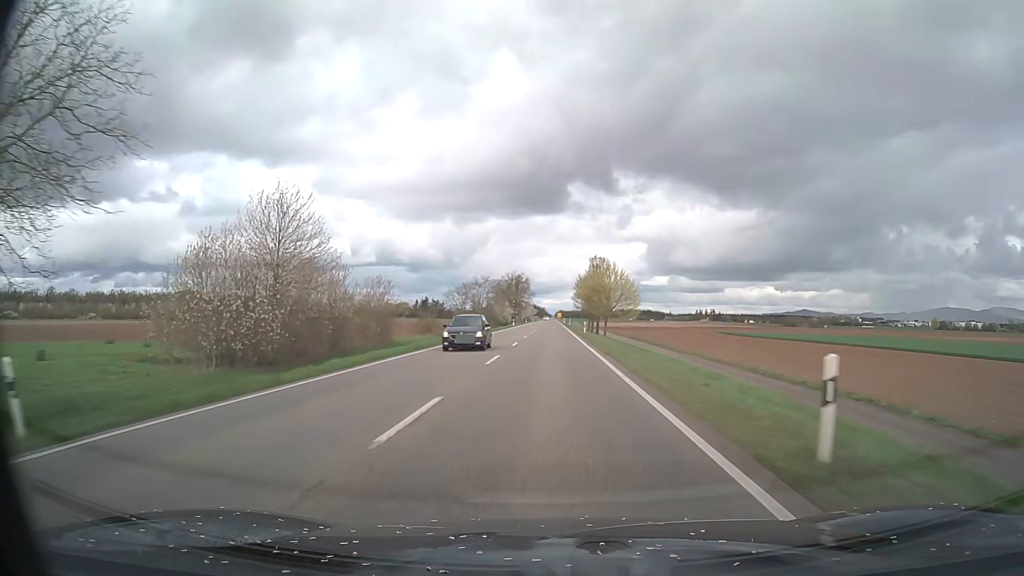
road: primary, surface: asphalt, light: Day
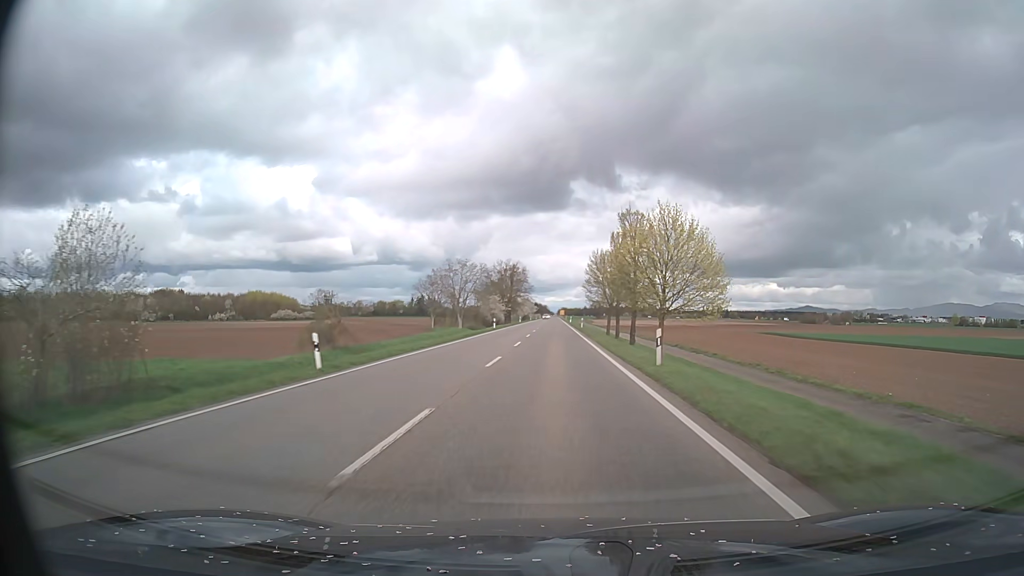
(-0.1, +37.5) m; 0°
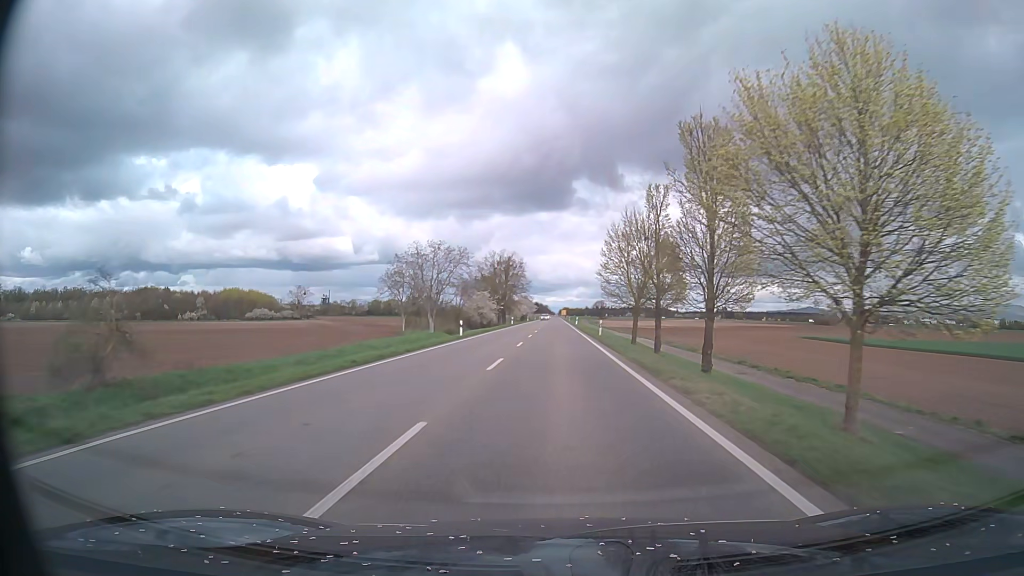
(0.0, +25.0) m; 0°
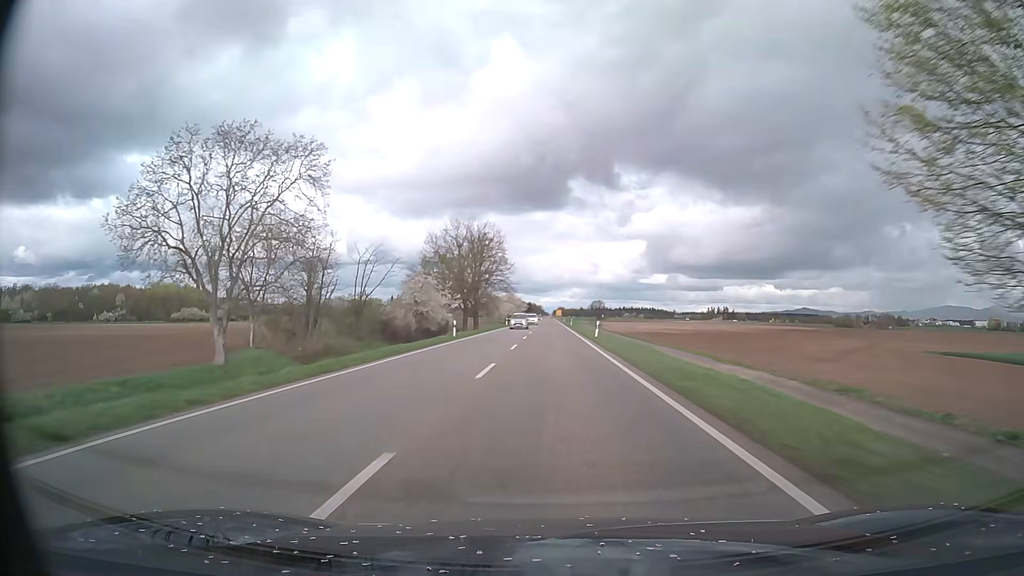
(+0.1, +50.0) m; +1°
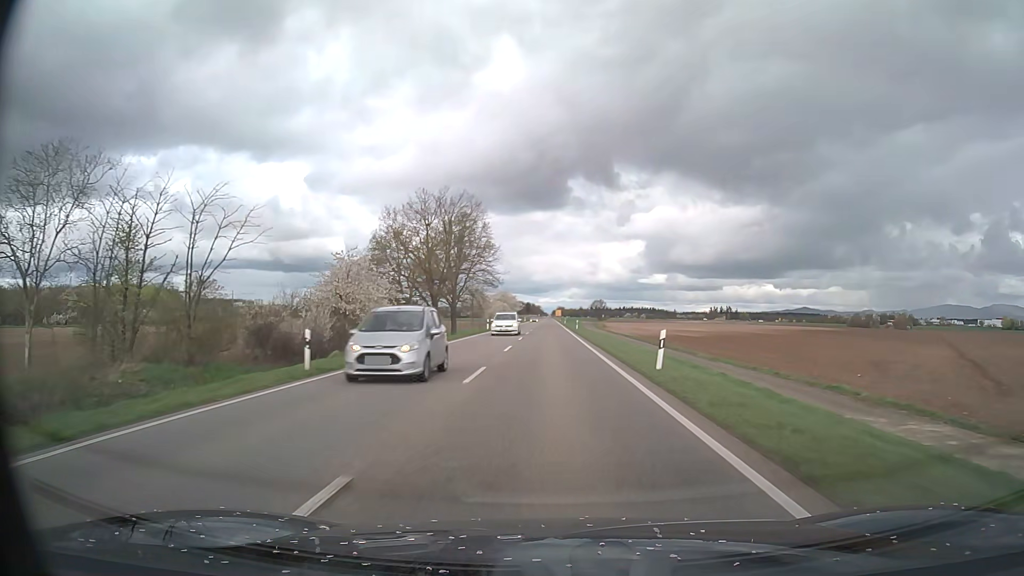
(+0.1, +25.0) m; 0°
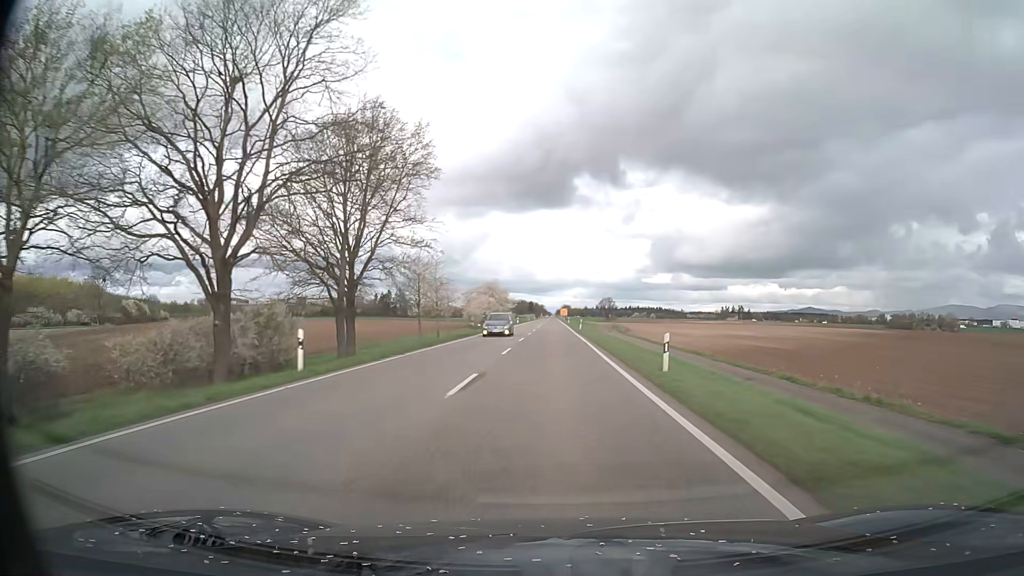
(-0.2, +50.1) m; 0°
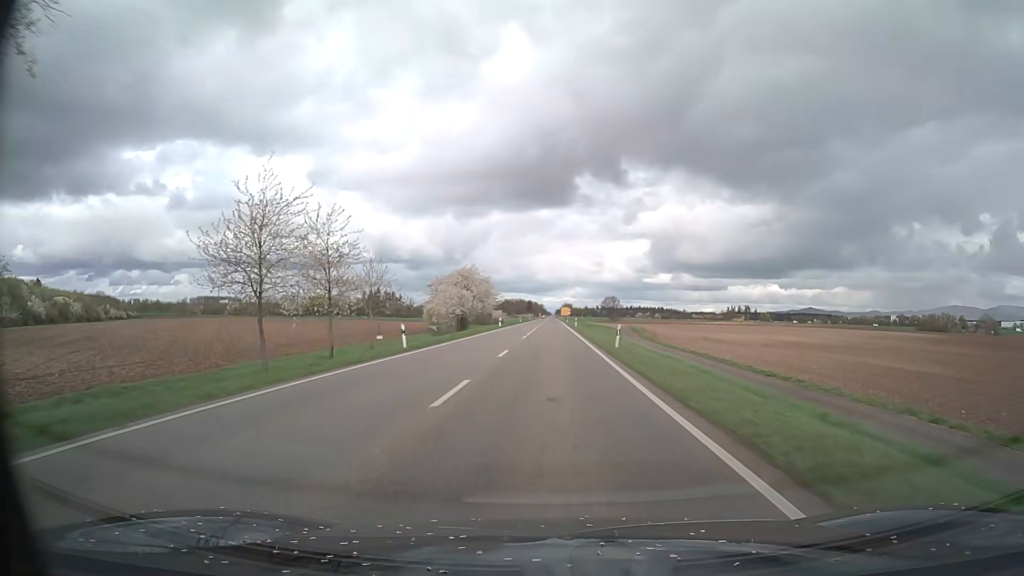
(0.0, +37.5) m; 0°
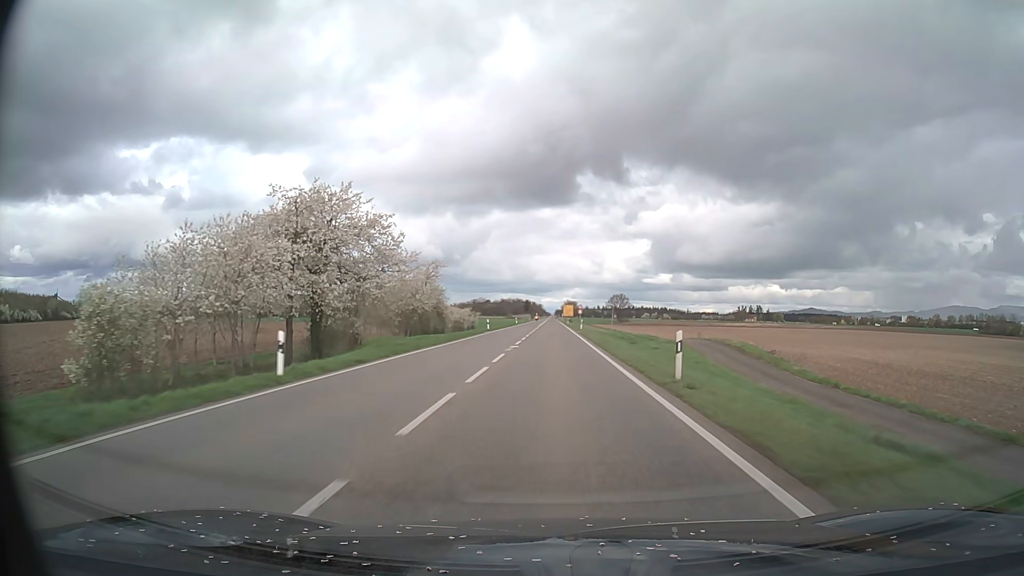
(-0.1, +62.6) m; 0°
(0, +10) (0, +20) (0, +30) (0, +40) (0, +50) (0, +60) (0, +70) (0, +80) (0, +90) (0, +100) m
